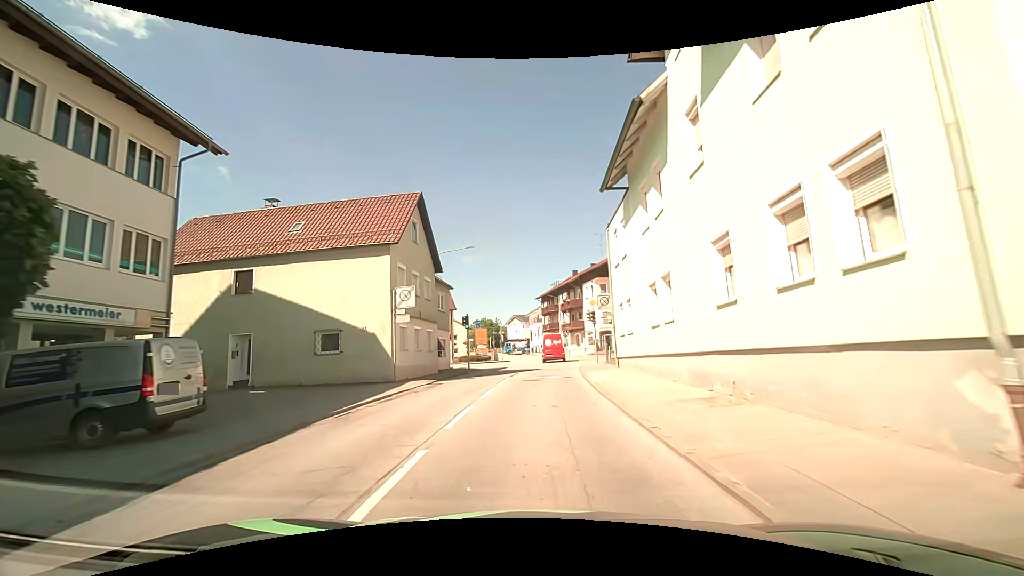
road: secondary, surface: asphalt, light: Day
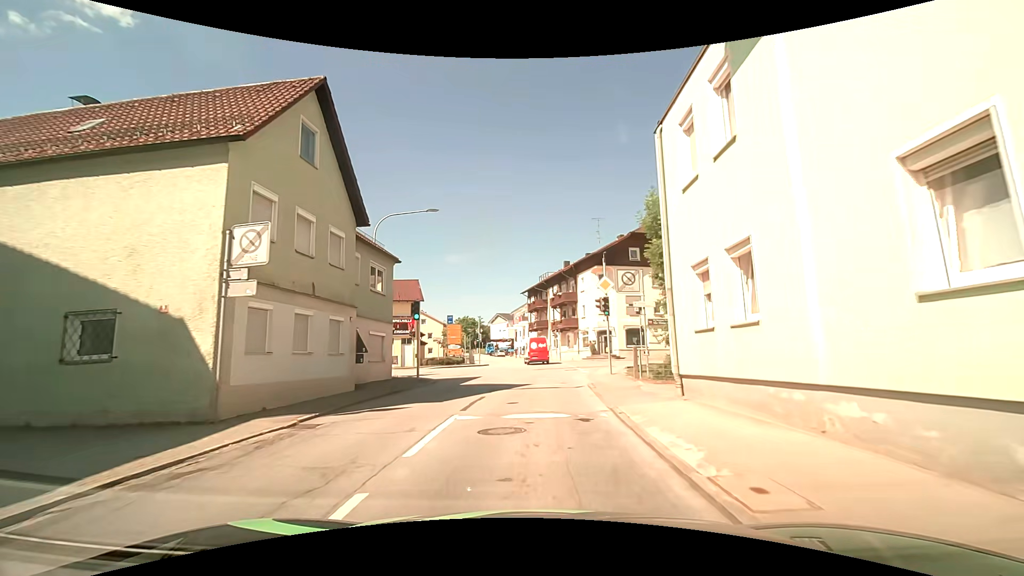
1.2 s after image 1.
(+0.1, +11.0) m; +2°
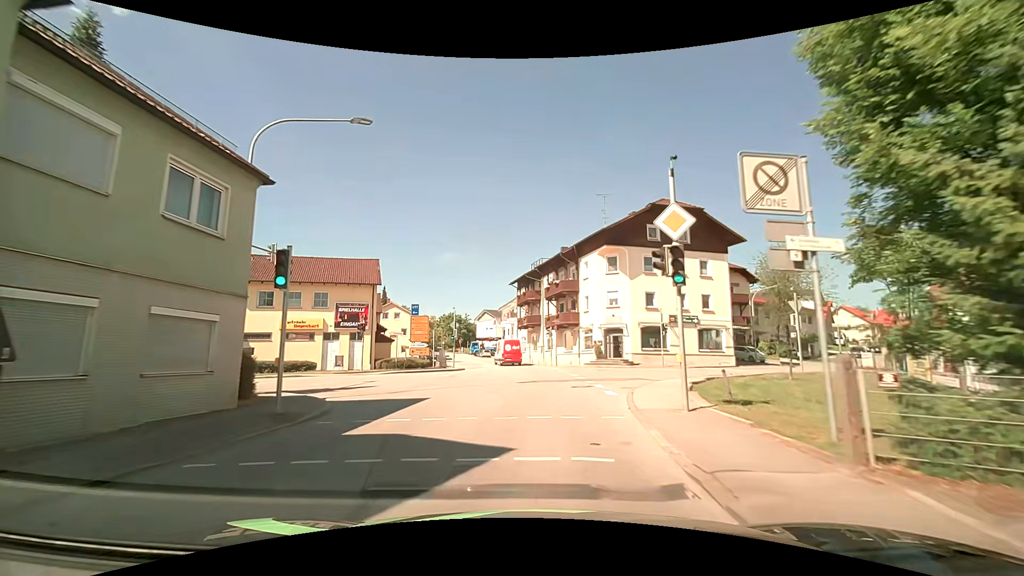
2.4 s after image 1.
(+0.1, +11.7) m; +2°
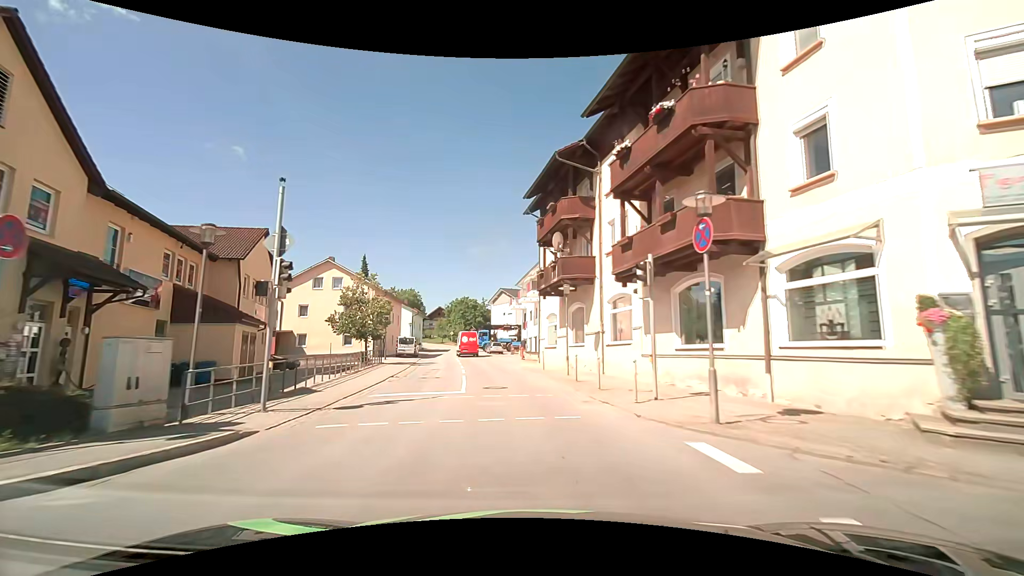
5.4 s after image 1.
(-0.3, +33.4) m; -3°
(0, +10) (-1, +20) (-3, +30) (-4, +40) (-6, +50) (-8, +59) (-10, +69) (-12, +79) (-14, +89) (-16, +99) m
